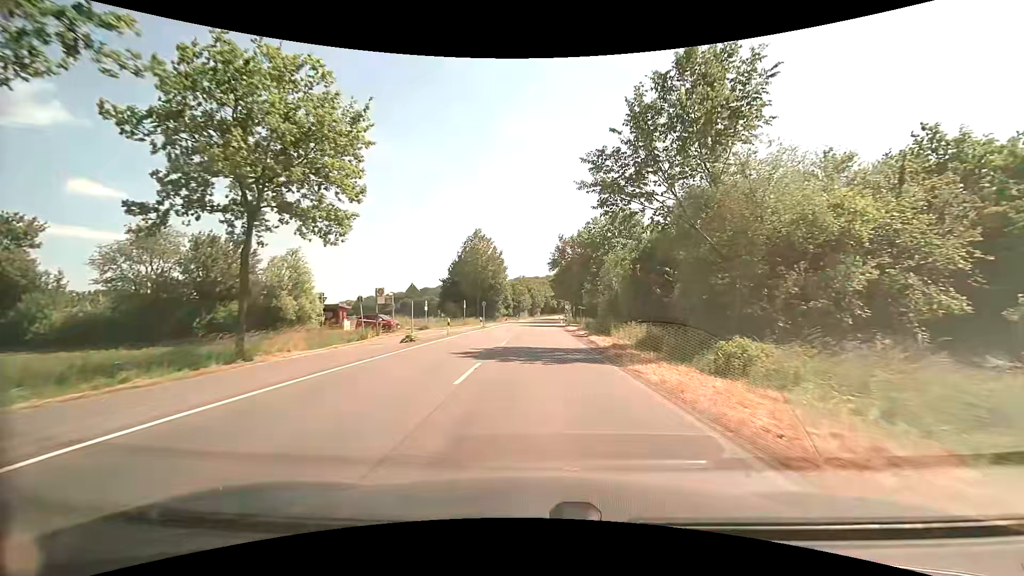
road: secondary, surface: asphalt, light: Day
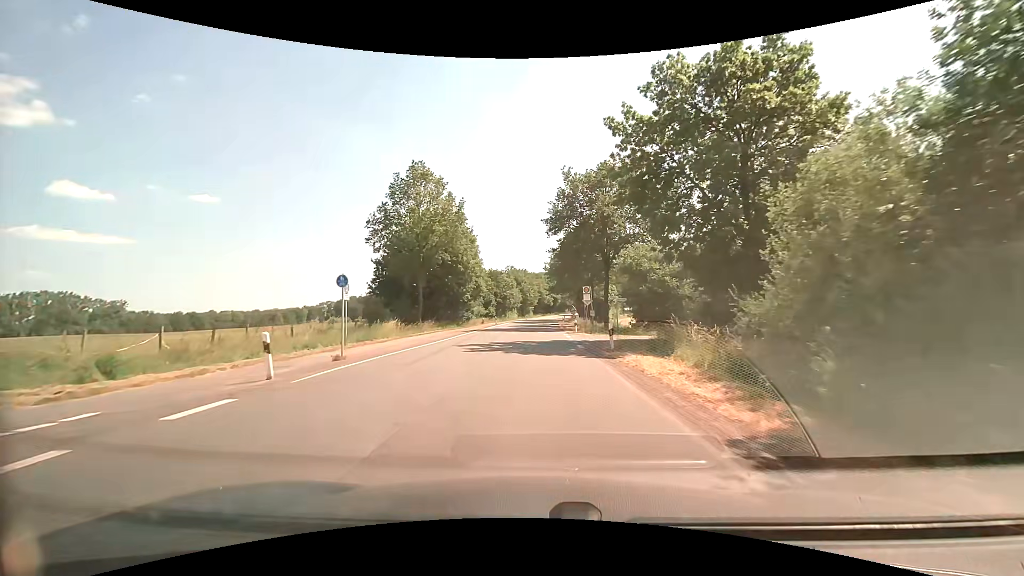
(+0.6, +38.6) m; +1°
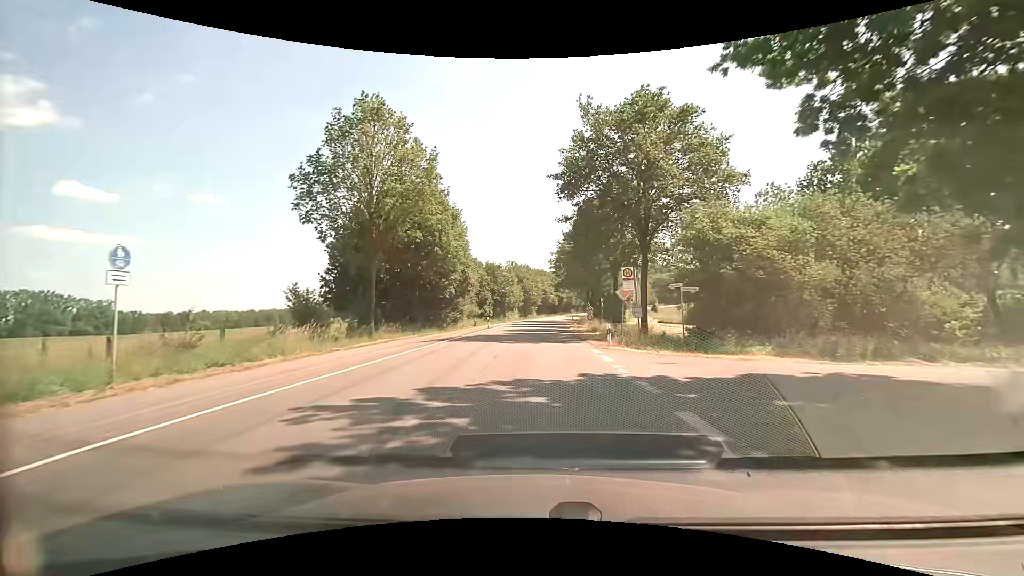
(0.0, +15.0) m; 0°
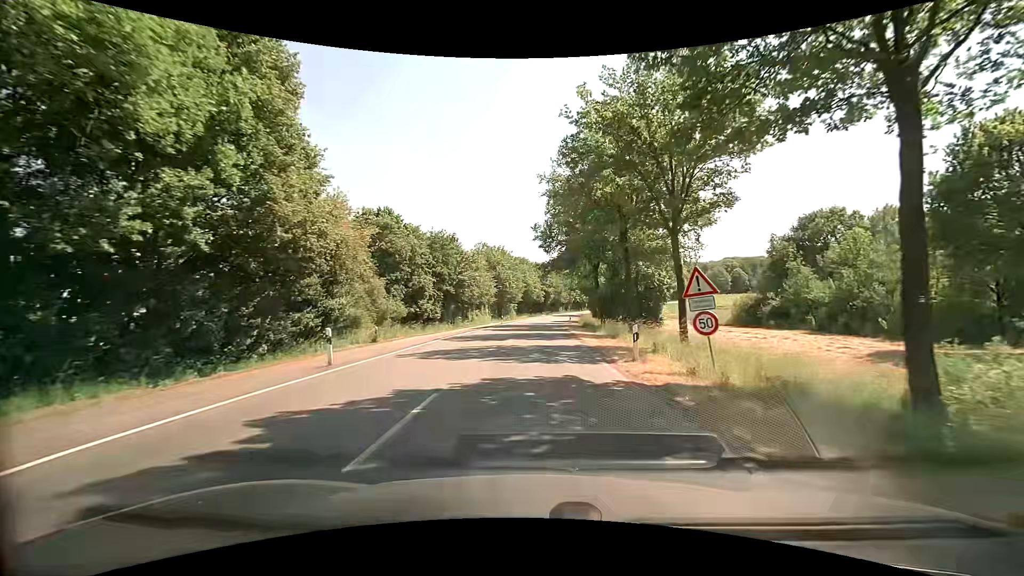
(+0.6, +36.2) m; +2°
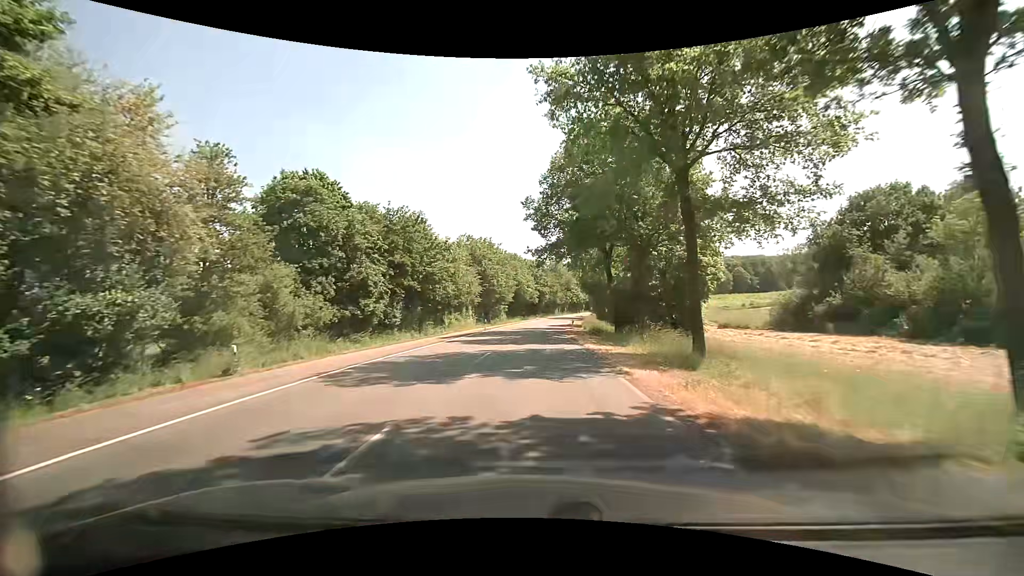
(0.0, +14.2) m; +1°
